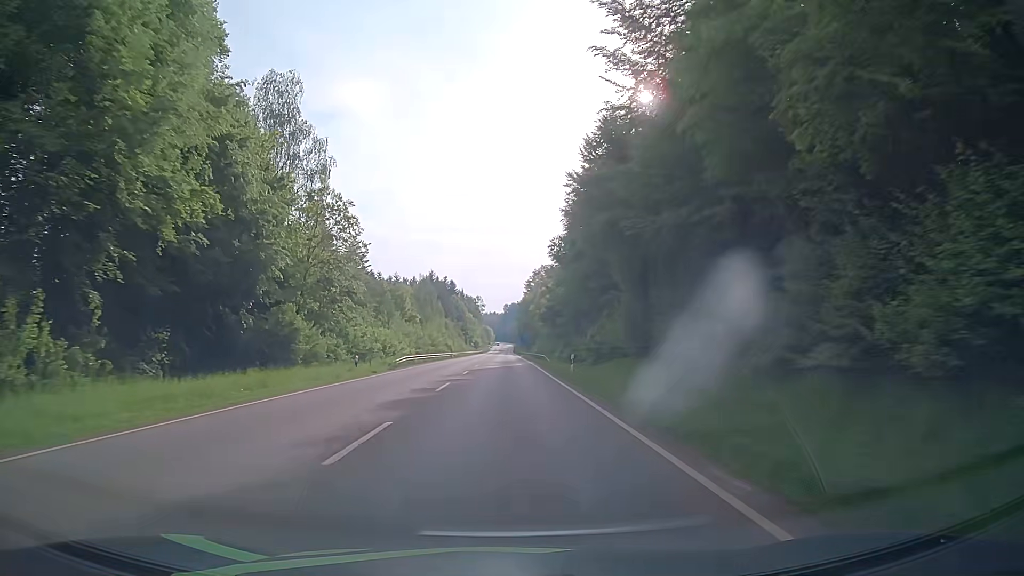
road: secondary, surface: asphalt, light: Day
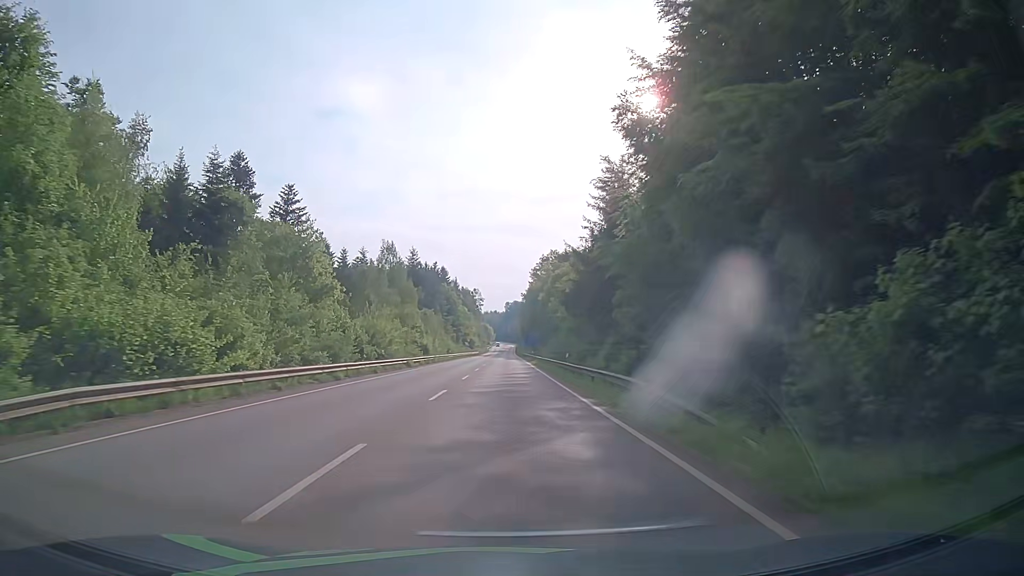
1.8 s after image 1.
(-0.4, +38.9) m; 0°
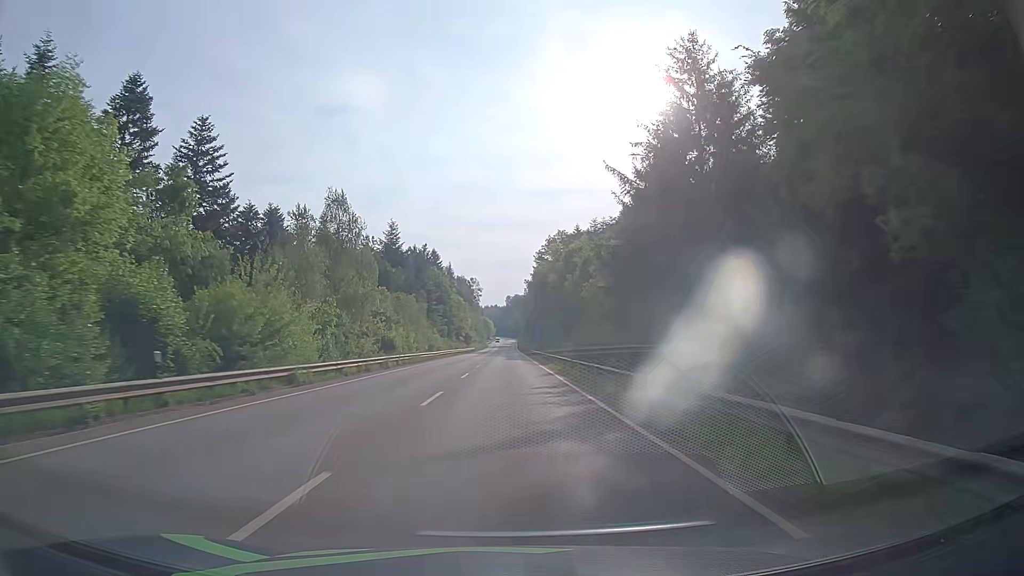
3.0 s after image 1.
(-0.2, +26.4) m; 0°
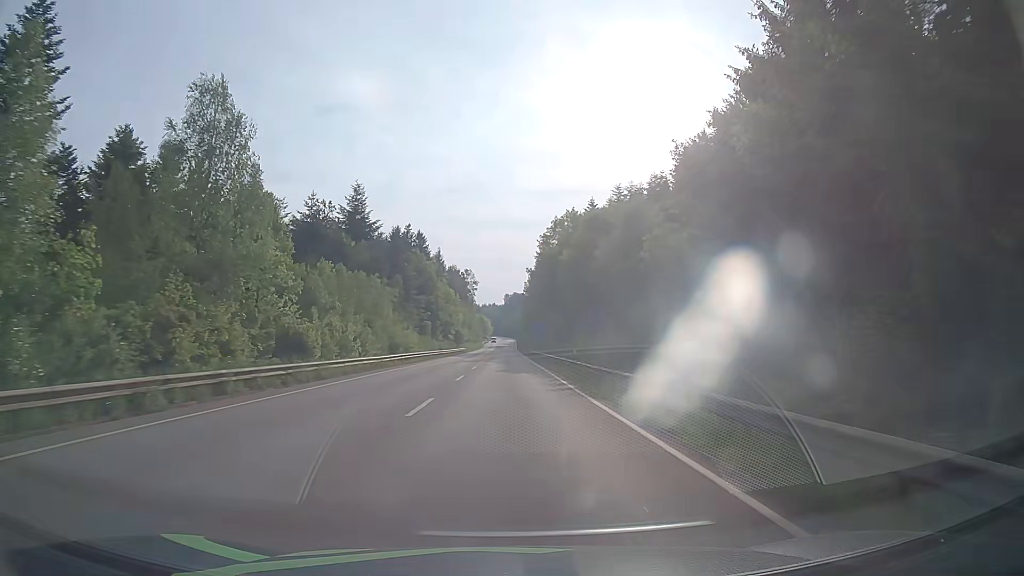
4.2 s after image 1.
(+0.2, +26.7) m; +1°
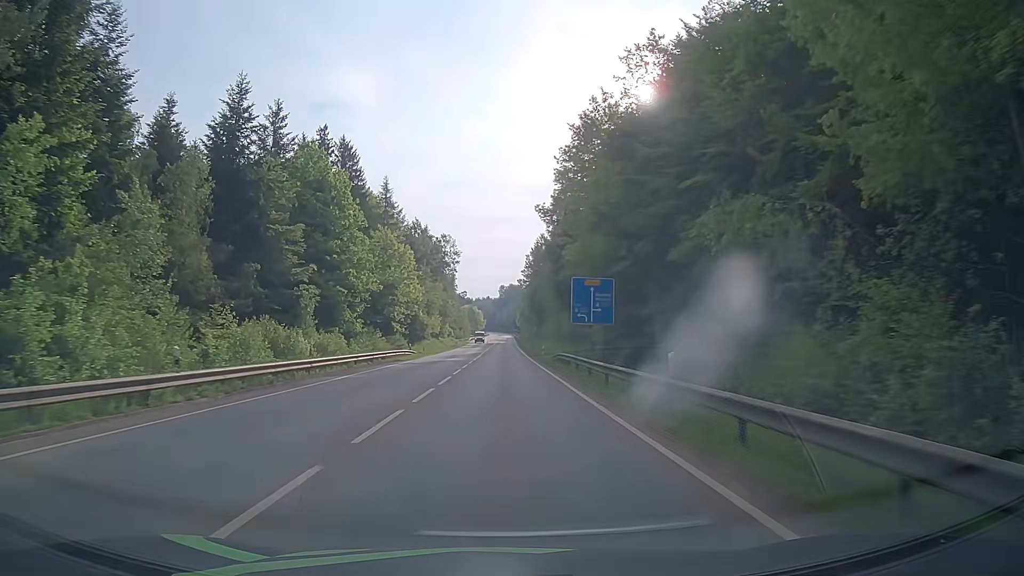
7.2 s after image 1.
(-0.1, +64.3) m; +1°
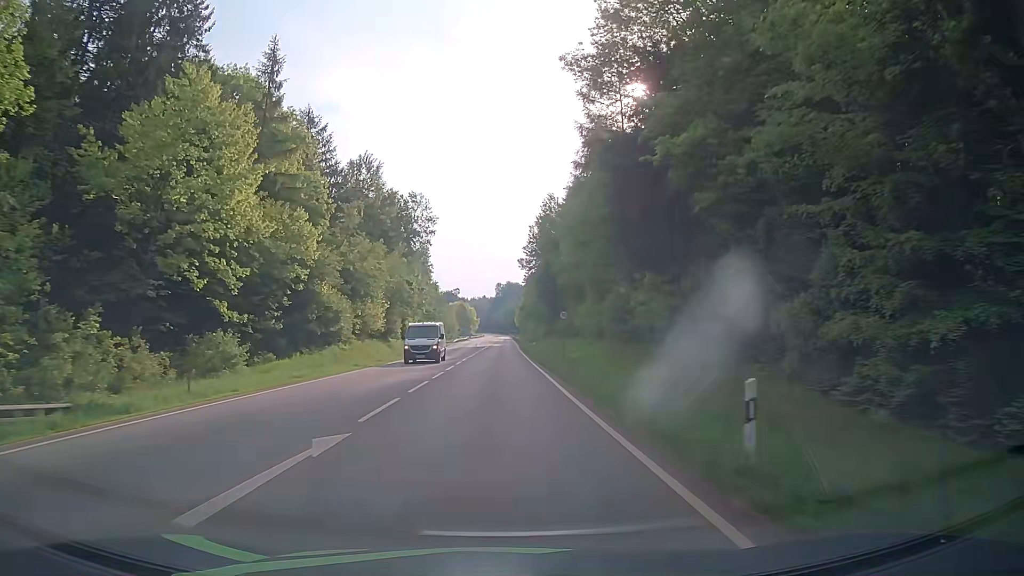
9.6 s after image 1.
(-0.4, +45.3) m; 0°
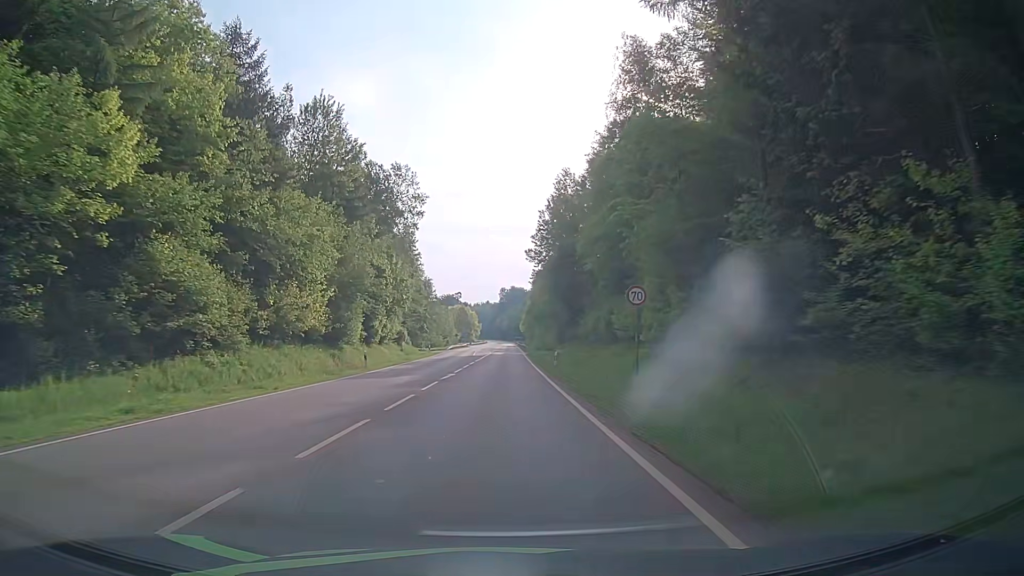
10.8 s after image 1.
(0.0, +21.3) m; 0°
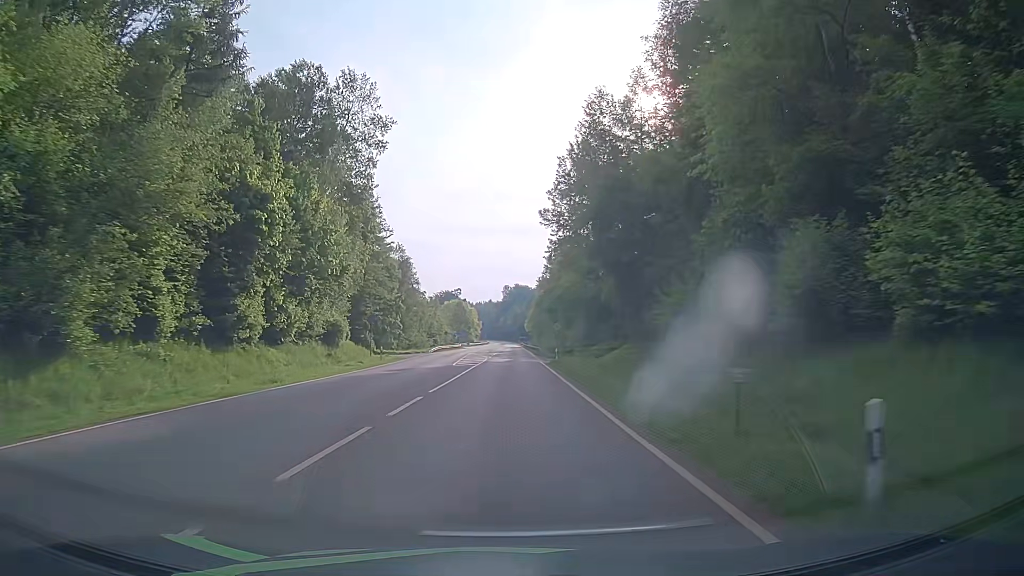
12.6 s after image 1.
(-0.1, +31.5) m; 0°
(0, +10) (0, +20) (0, +30) (0, +40) (0, +50) (0, +60) (0, +70) (0, +80) (0, +90) (0, +100) m
